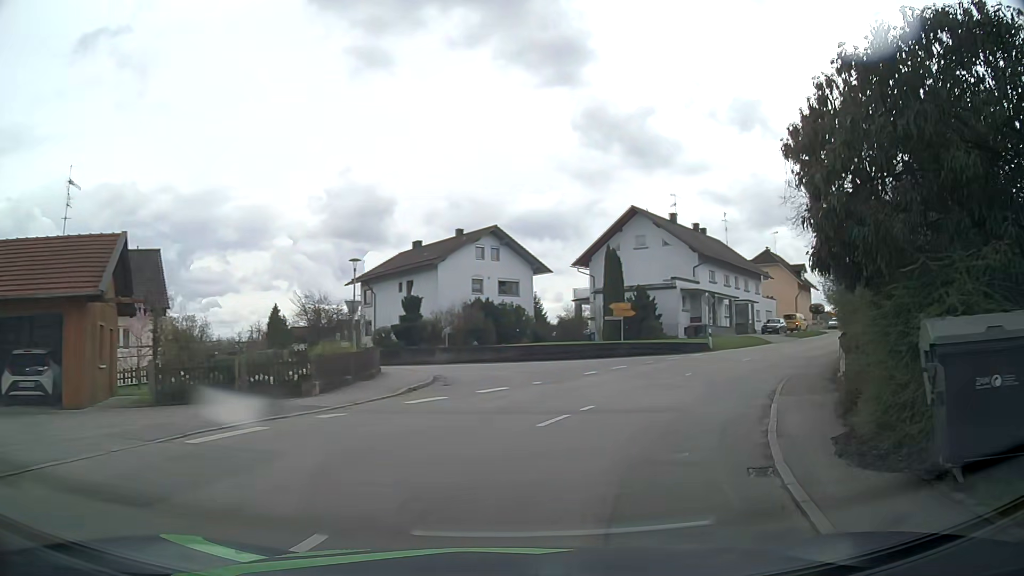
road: secondary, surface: asphalt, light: Day
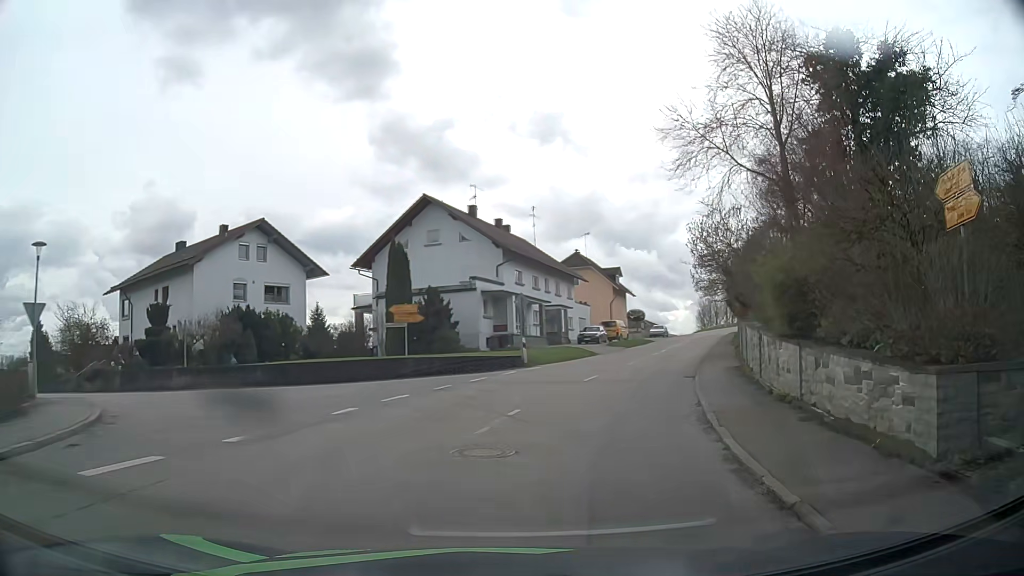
(+1.5, +9.0) m; +19°
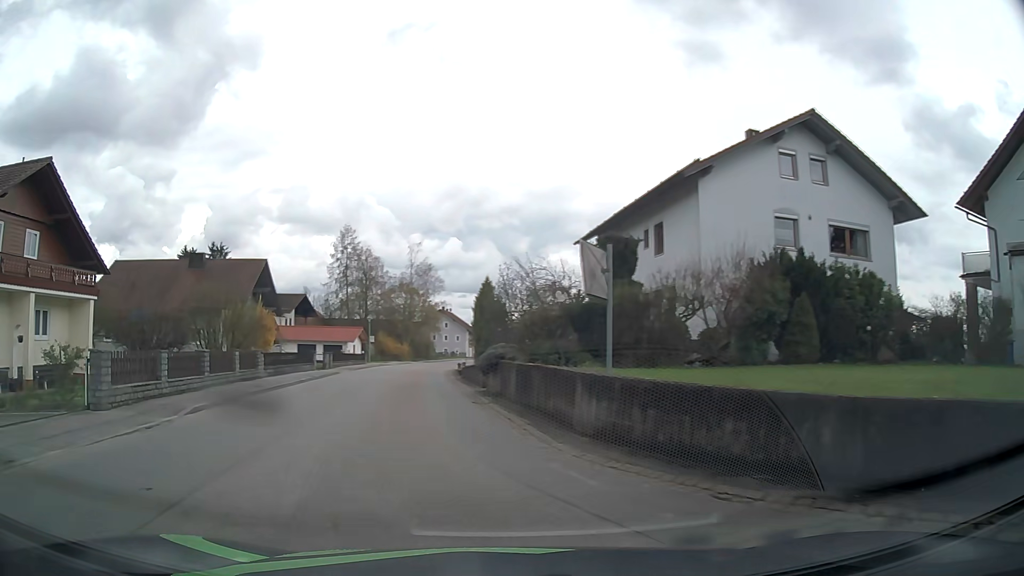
(-6.2, +19.4) m; -48°
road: tertiary
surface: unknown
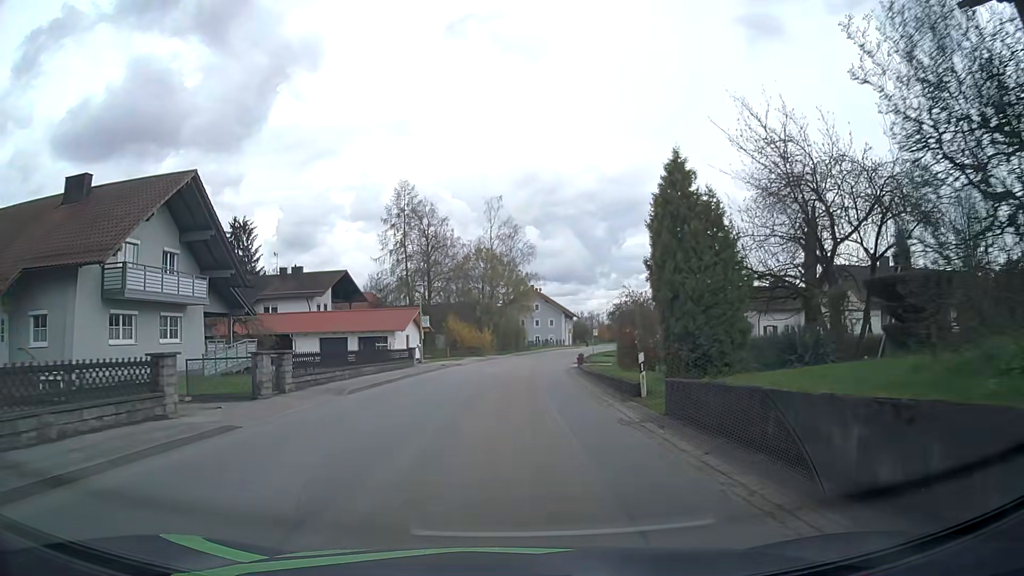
(-4.3, +28.8) m; -8°
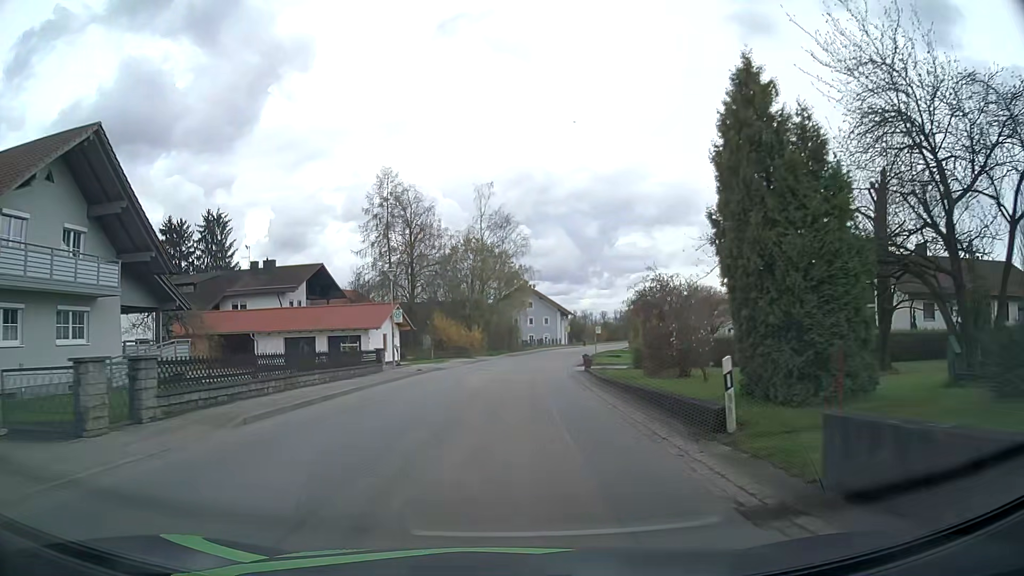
(+0.1, +7.0) m; +1°
(0, +10) (0, +20) (+1, +30) (+2, +40) (+3, +50) (+5, +60) (+7, +70) (+9, +79) (+11, +89) (+14, +99) m
